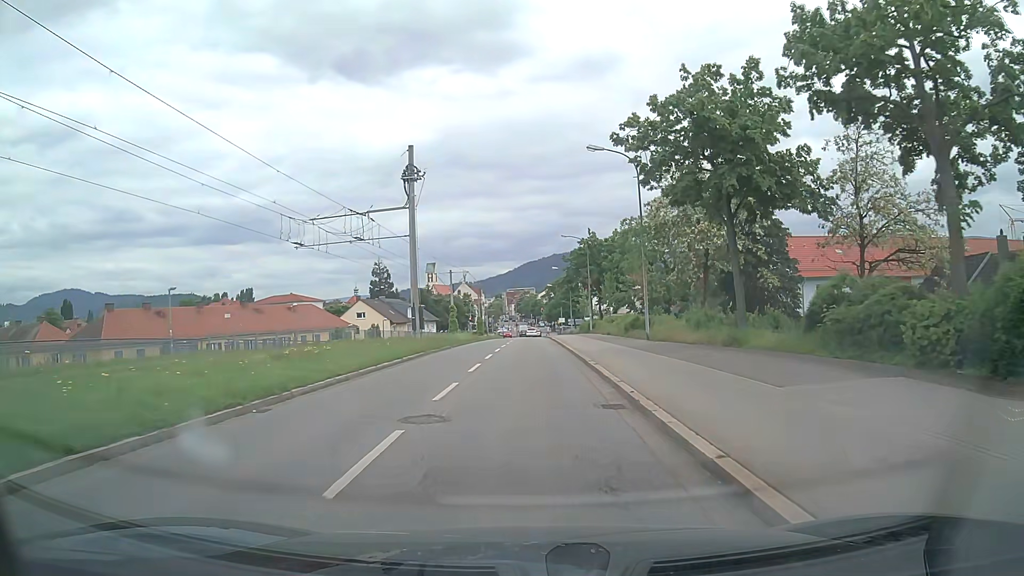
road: tertiary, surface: asphalt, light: Day
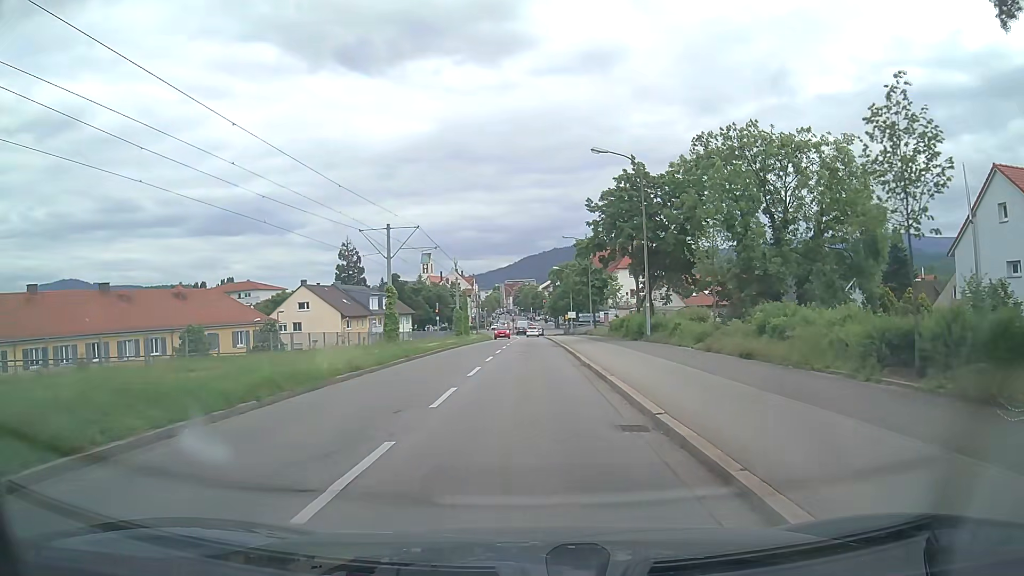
(+0.1, +30.6) m; 0°
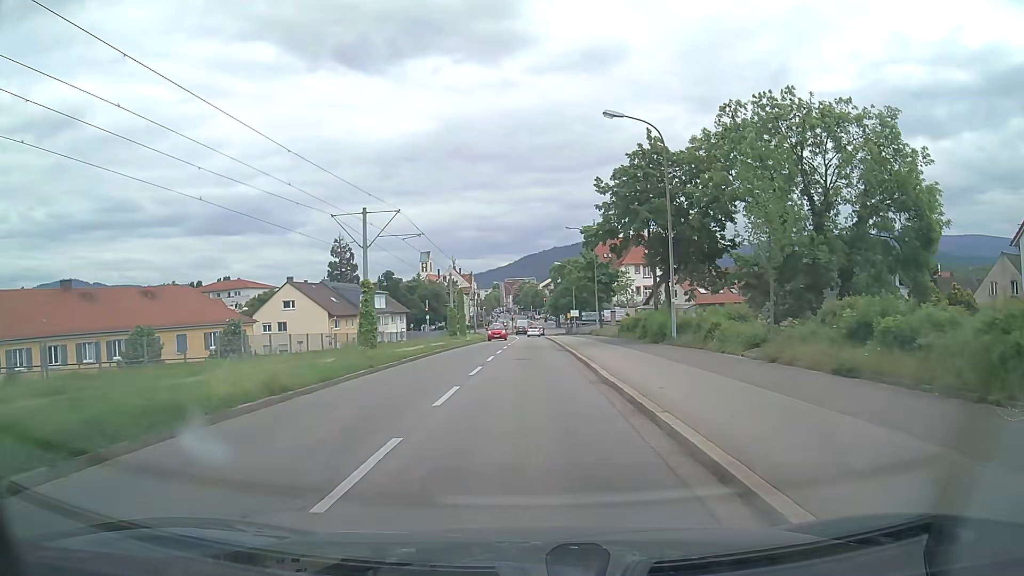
(0.0, +5.7) m; 0°
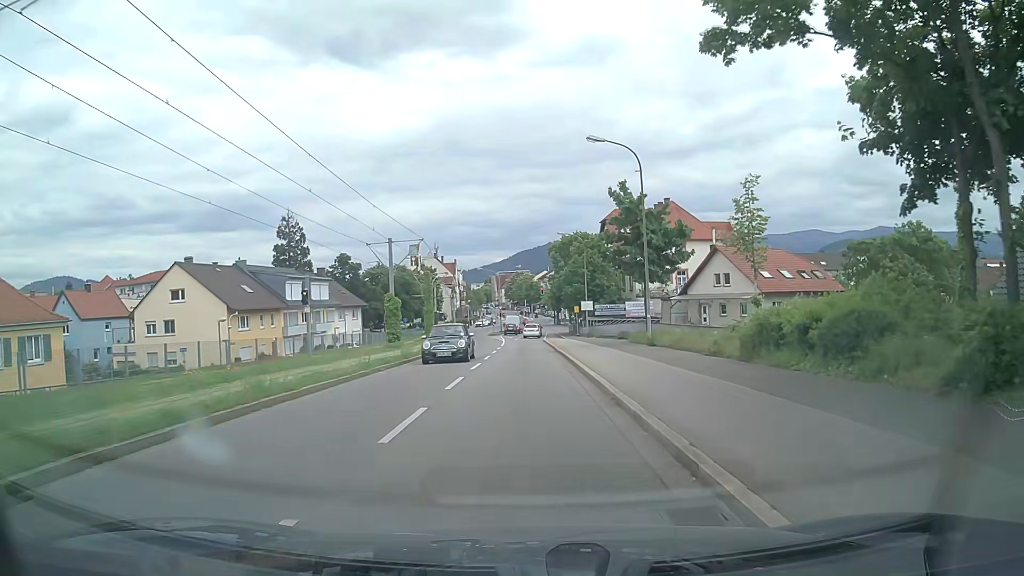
(+0.1, +27.2) m; 0°
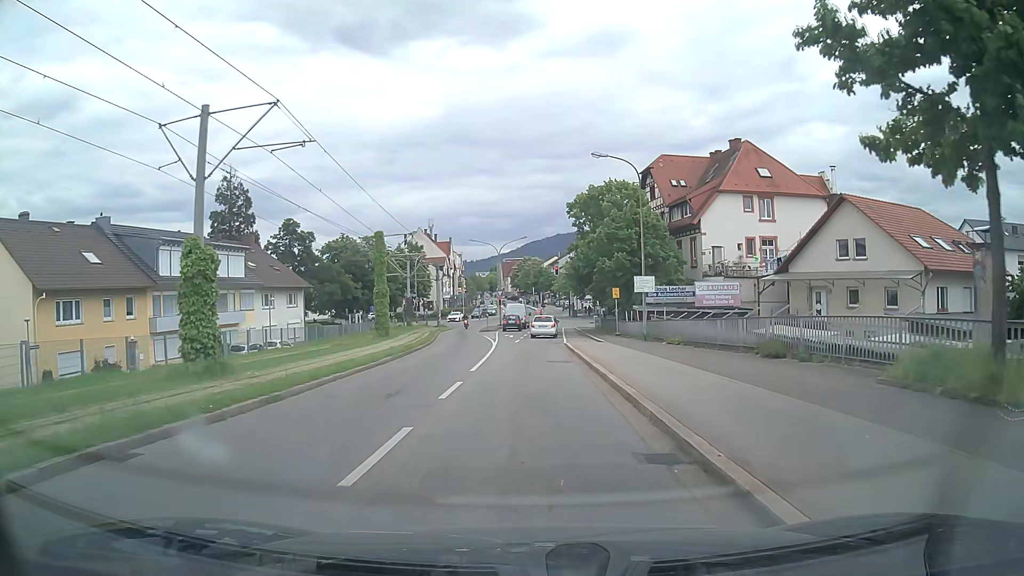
(-0.1, +26.2) m; 0°
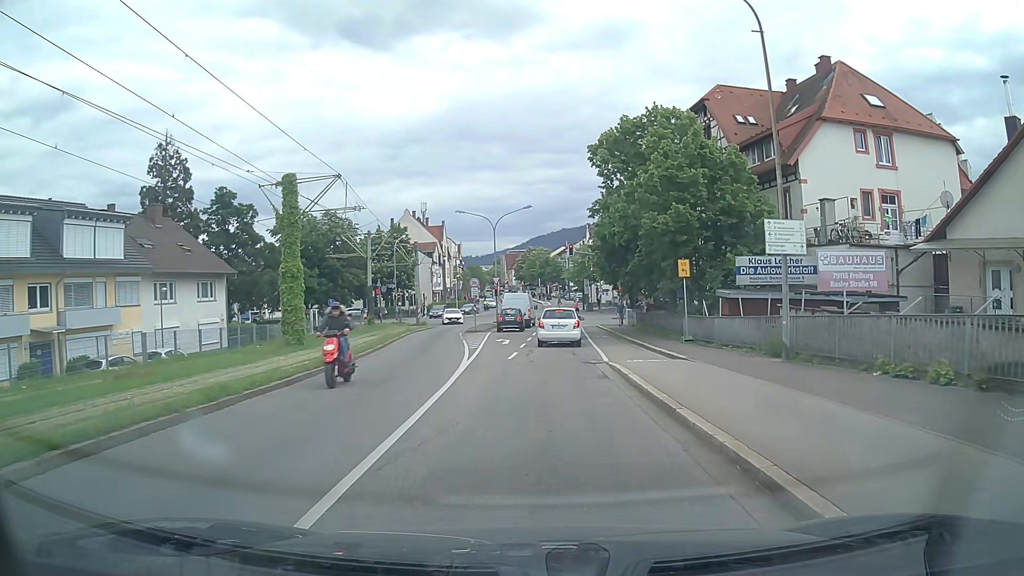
(0.0, +18.0) m; 0°
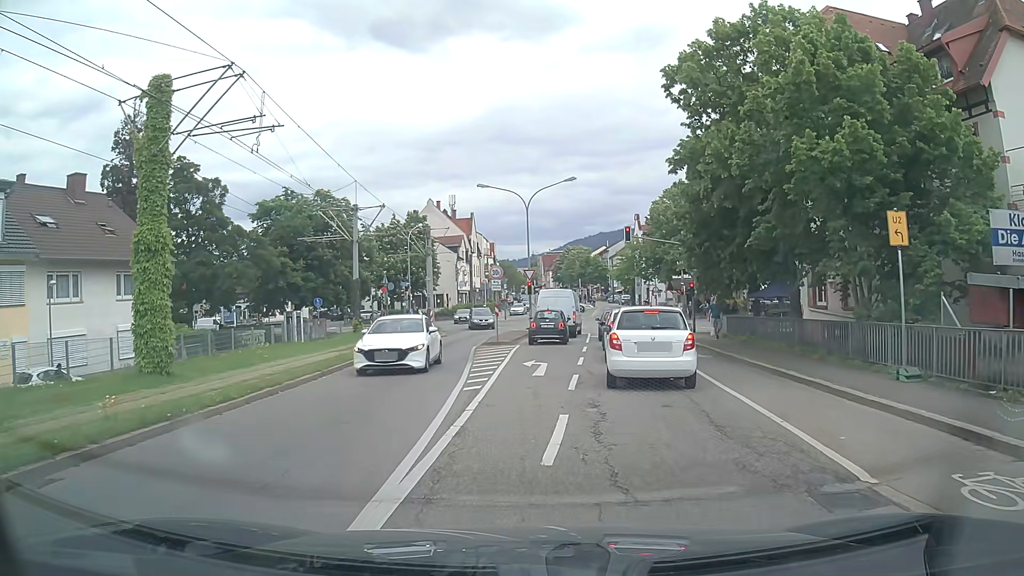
(-0.3, +13.1) m; -3°
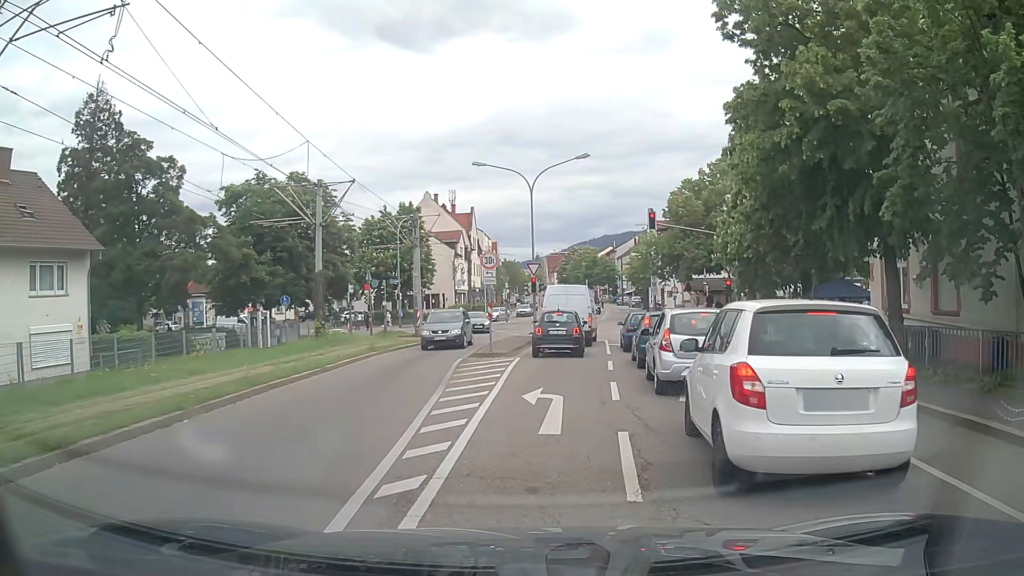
(0.0, +7.1) m; -1°
